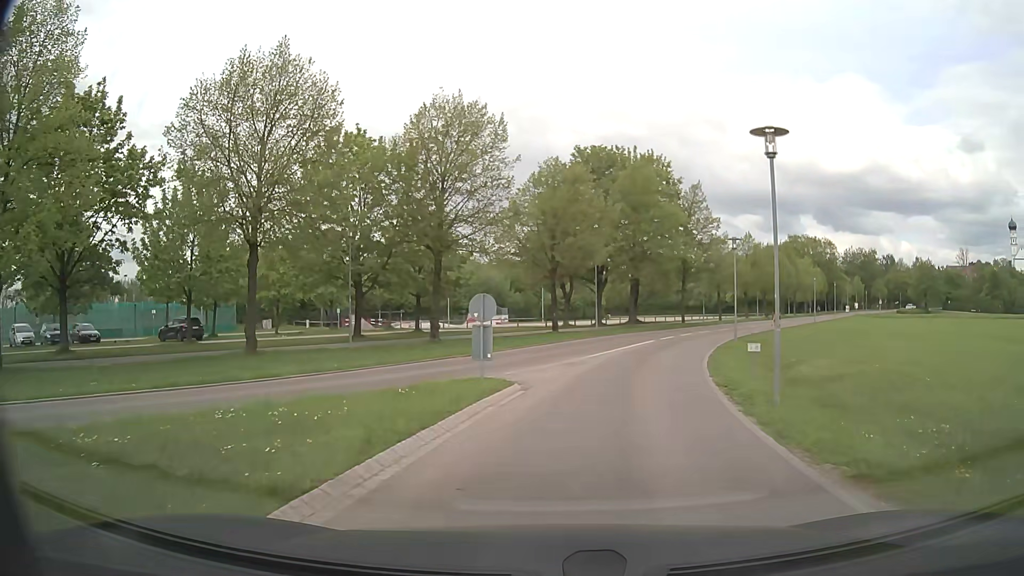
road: tertiary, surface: asphalt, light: Day
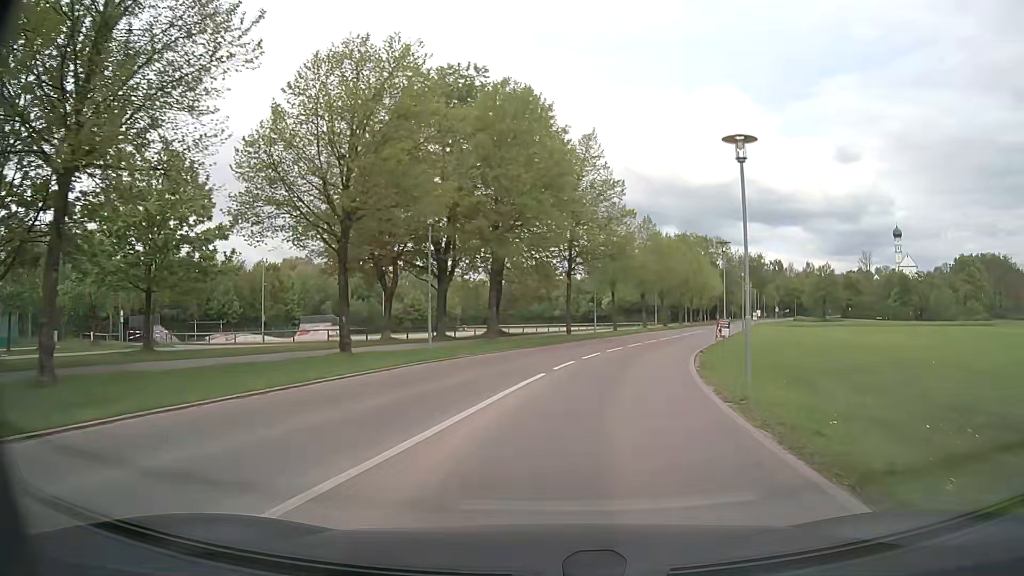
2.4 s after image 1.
(+2.0, +19.5) m; +12°
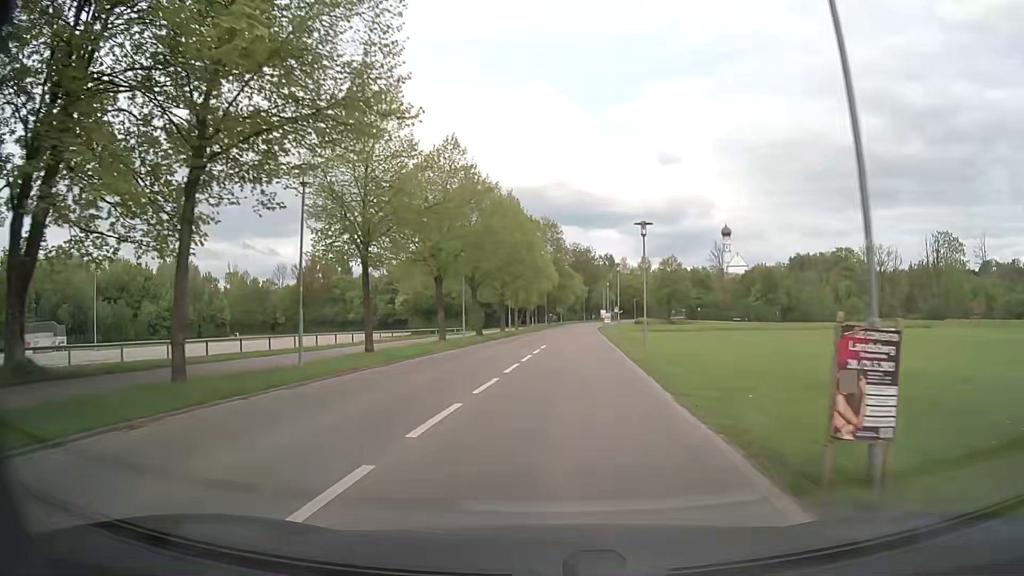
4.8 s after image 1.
(+4.0, +27.8) m; +16°
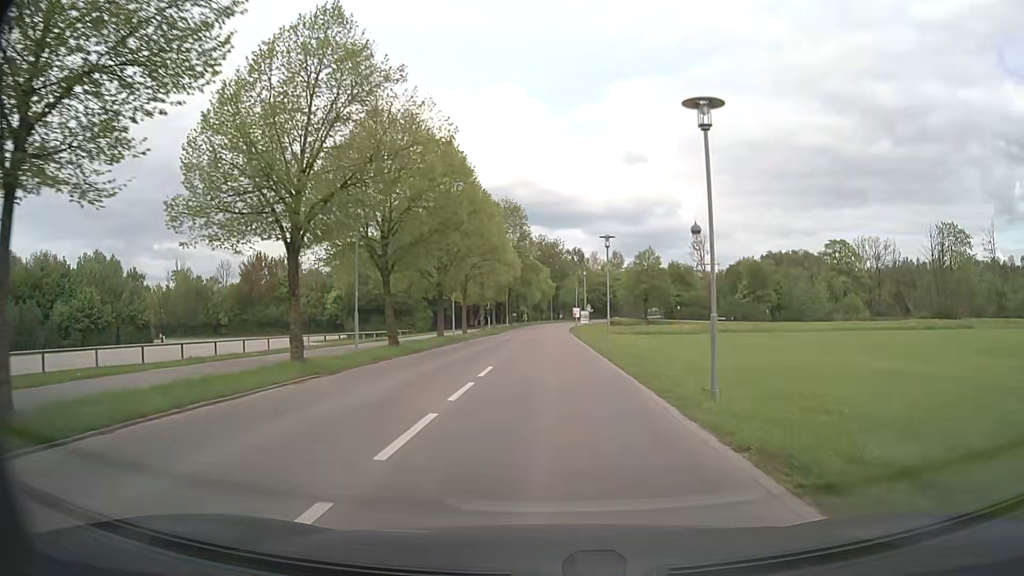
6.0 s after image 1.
(+0.5, +15.1) m; +3°
(0, +10) (0, +20) (0, +30) (0, +40) (0, +50) (+1, +60) (+1, +70) (+1, +80) (+1, +90) (+2, +100) m
